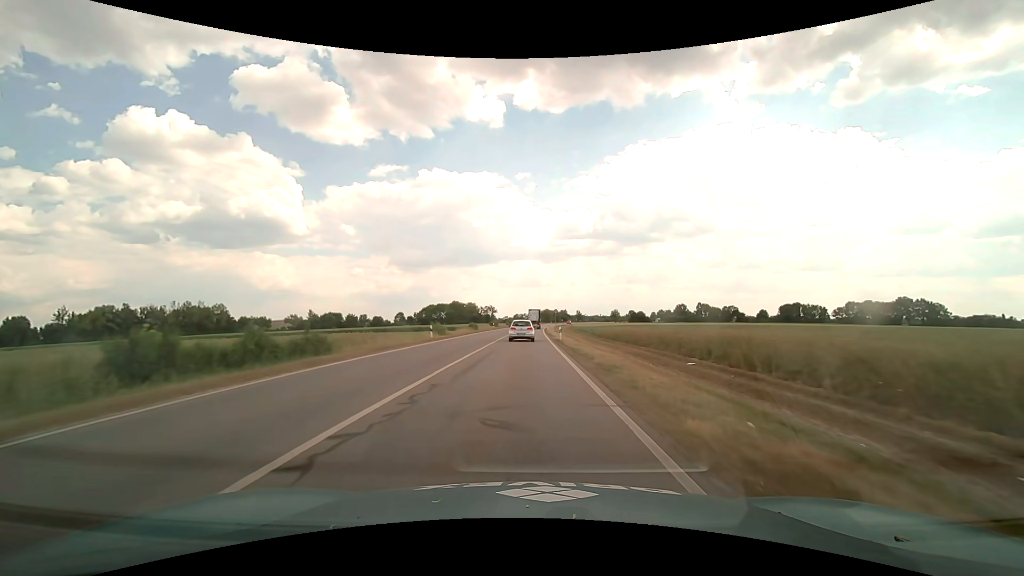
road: primary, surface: asphalt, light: Day
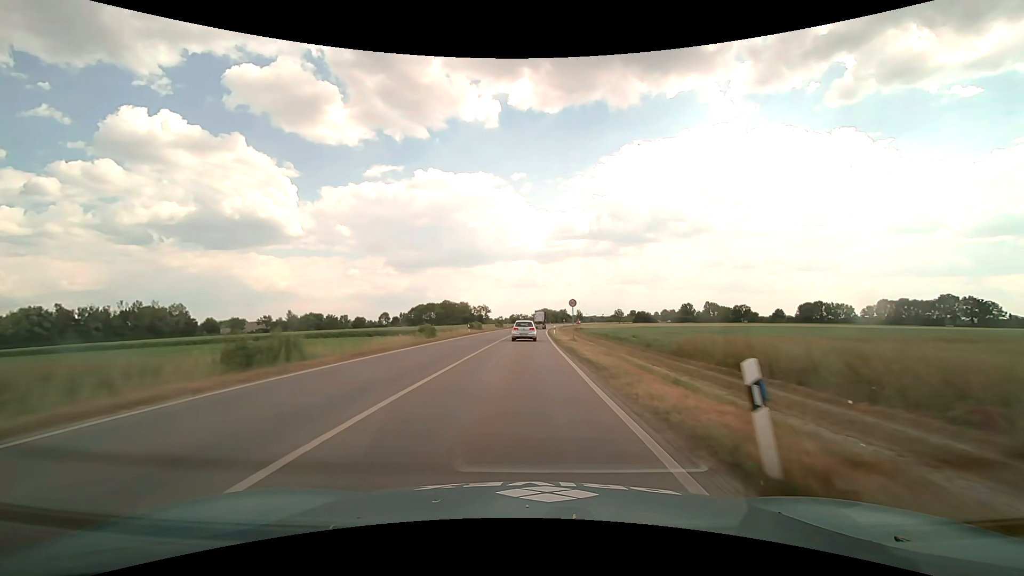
(+0.1, +31.6) m; 0°
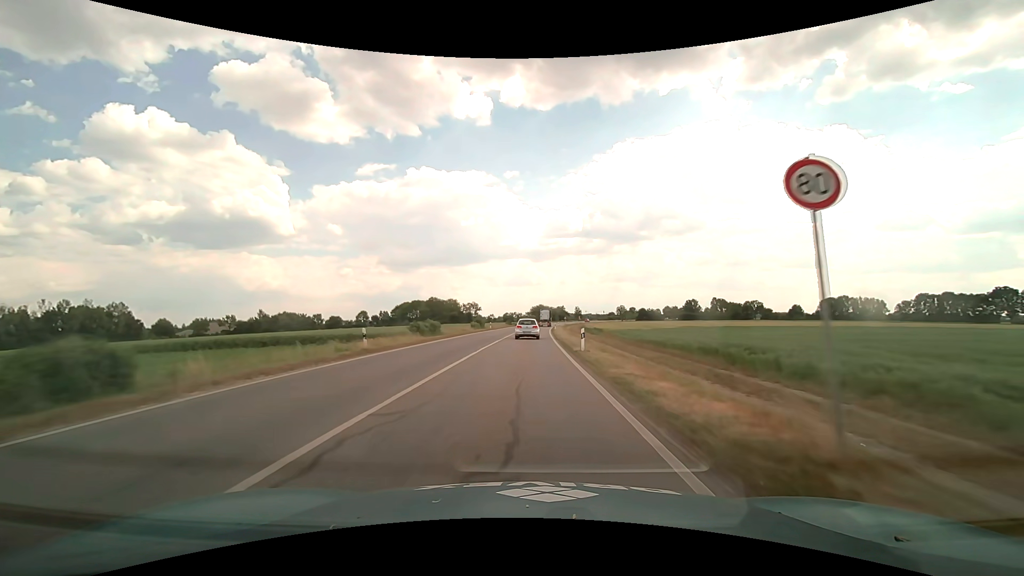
(+0.2, +33.2) m; +1°
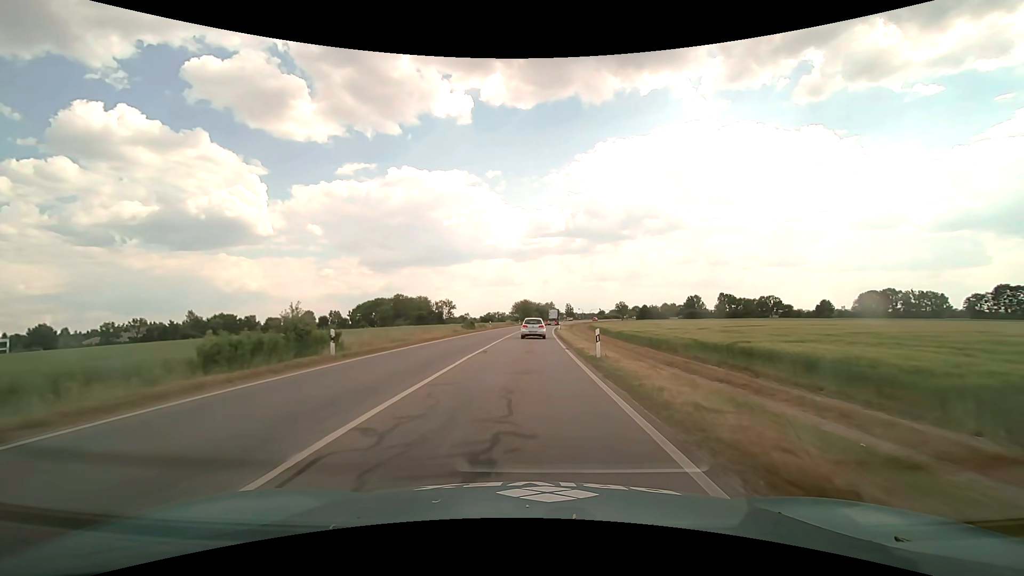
(+0.7, +54.0) m; +2°
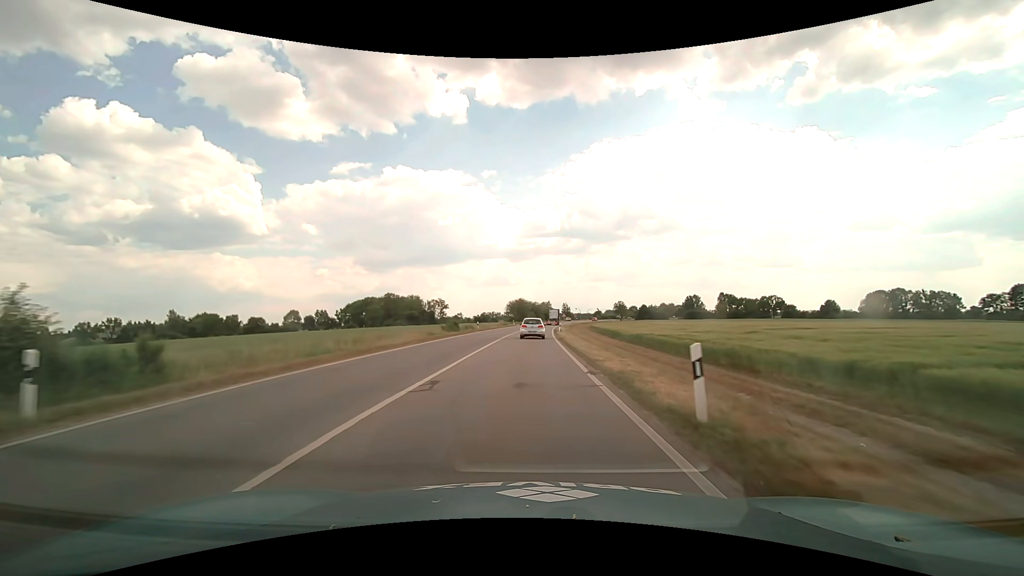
(0.0, +10.5) m; 0°
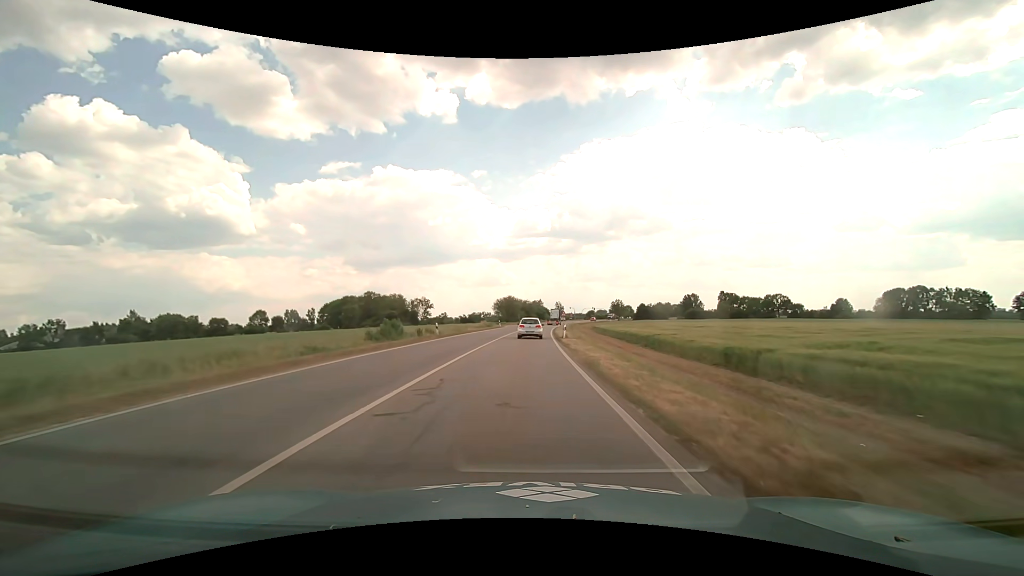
(+0.2, +20.5) m; +1°
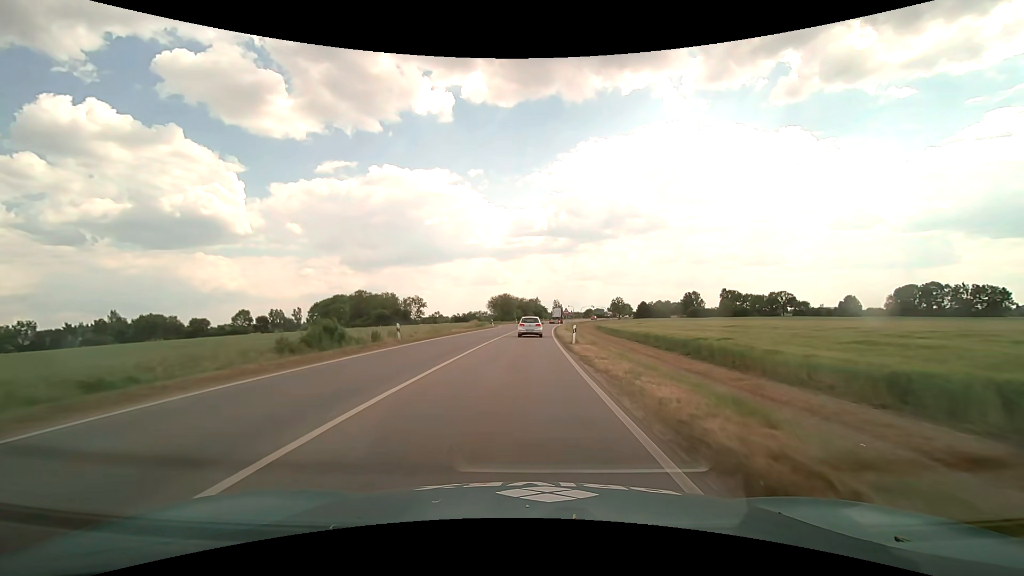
(0.0, +9.9) m; 0°
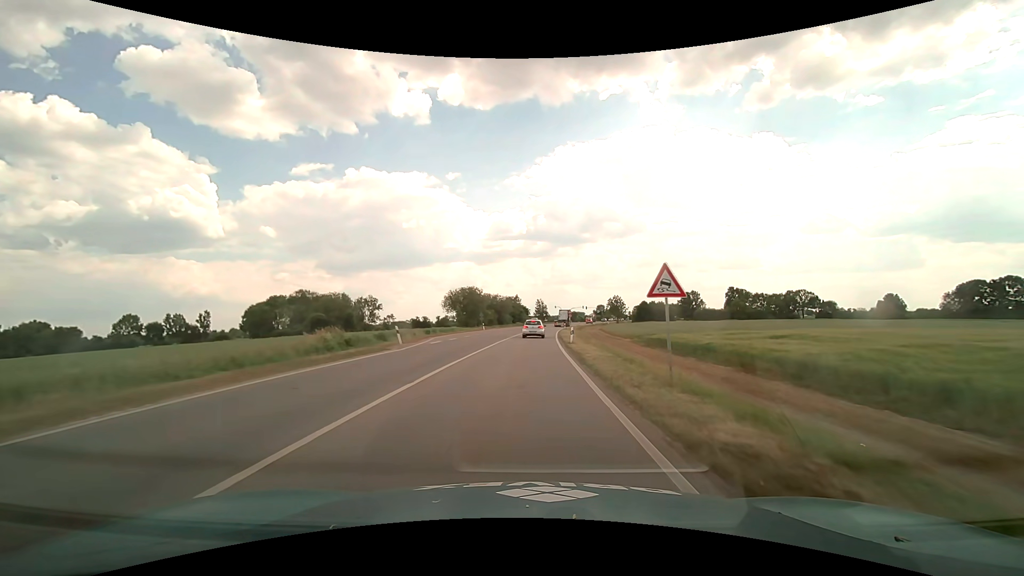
(+0.8, +46.6) m; +2°
(0, +10) (0, +20) (0, +30) (+1, +40) (+1, +50) (+2, +60) (+3, +70) (+3, +80) (+4, +90) (+5, +100) m
